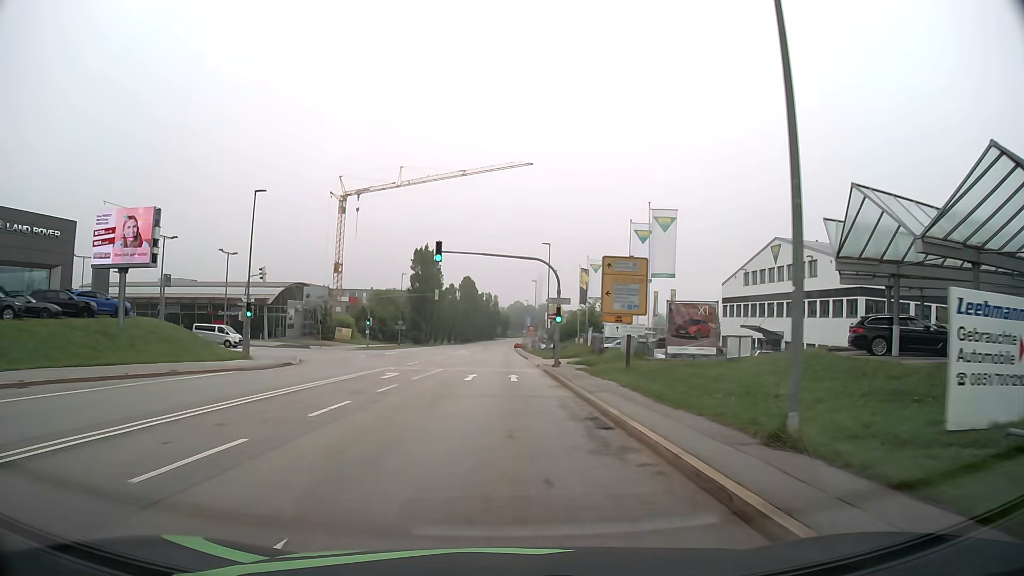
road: secondary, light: Day
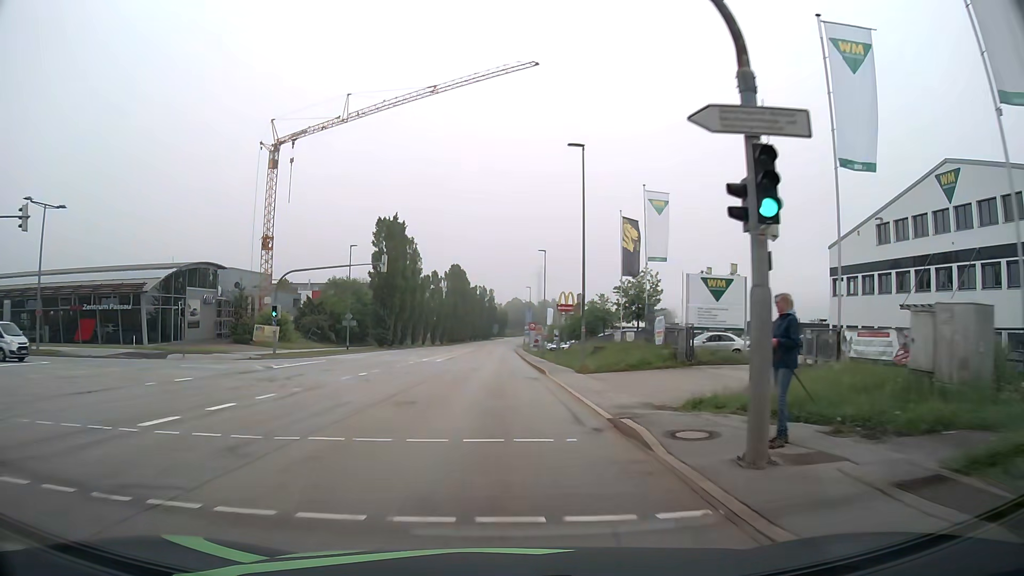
(+0.3, +30.6) m; 0°
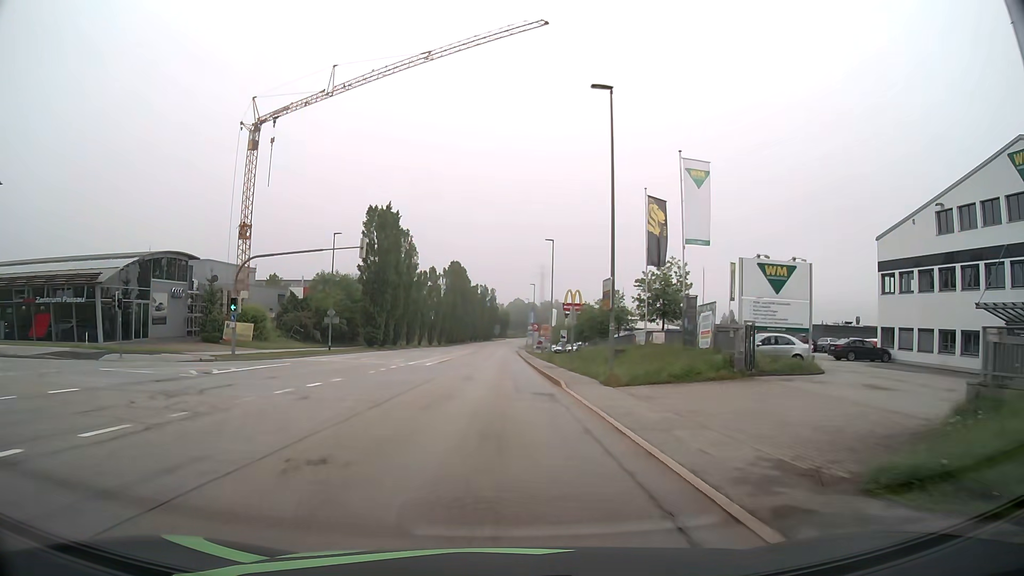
(0.0, +7.7) m; 0°
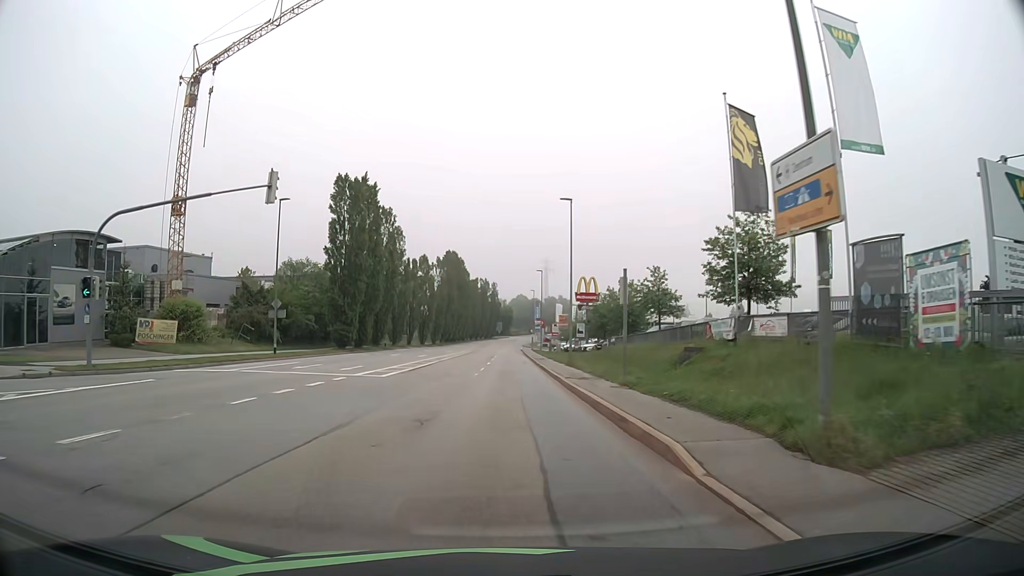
(0.0, +15.3) m; 0°
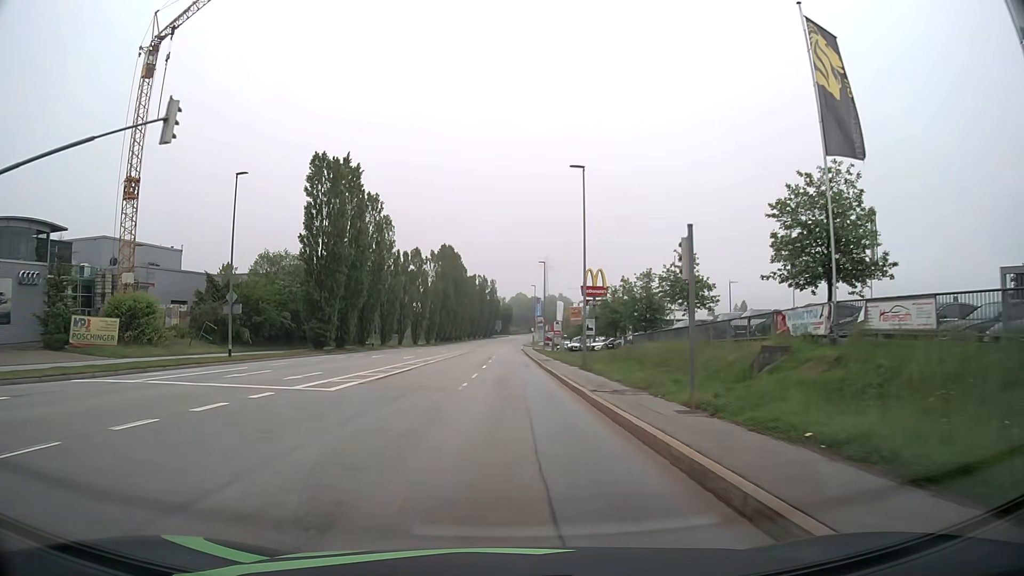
(0.0, +7.7) m; 0°
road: tertiary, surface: asphalt
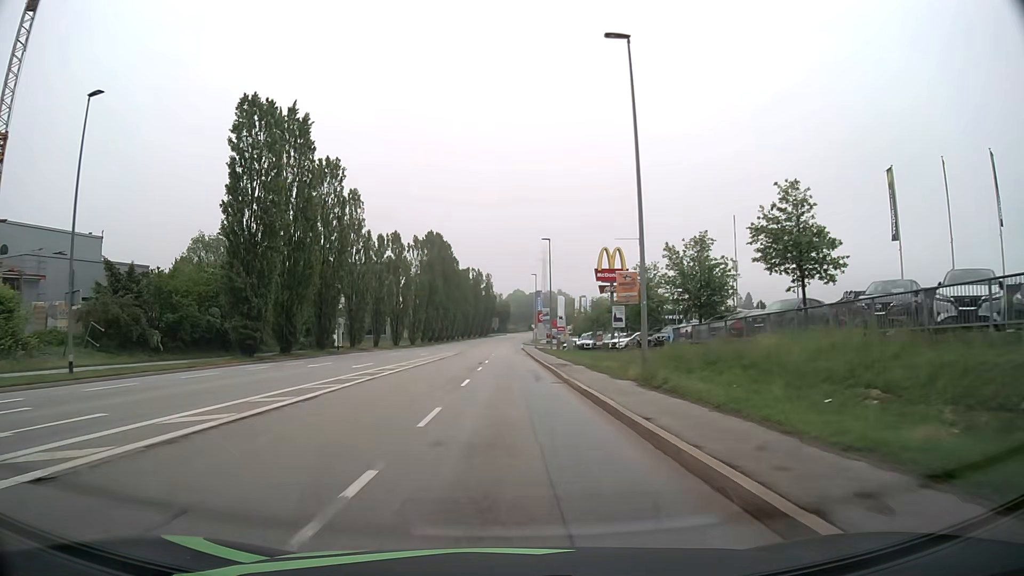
(0.0, +15.3) m; 0°
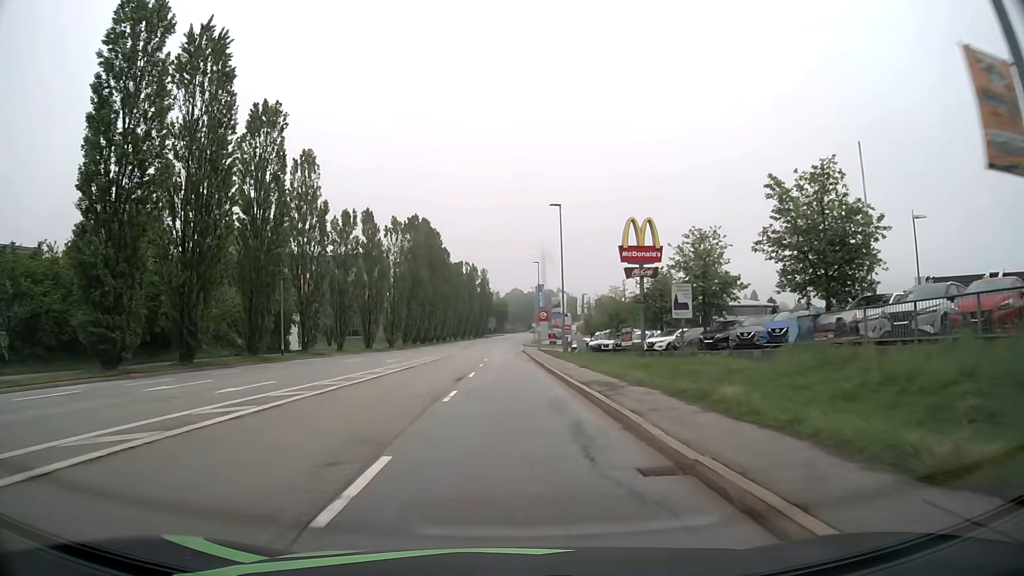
(0.0, +15.4) m; 0°
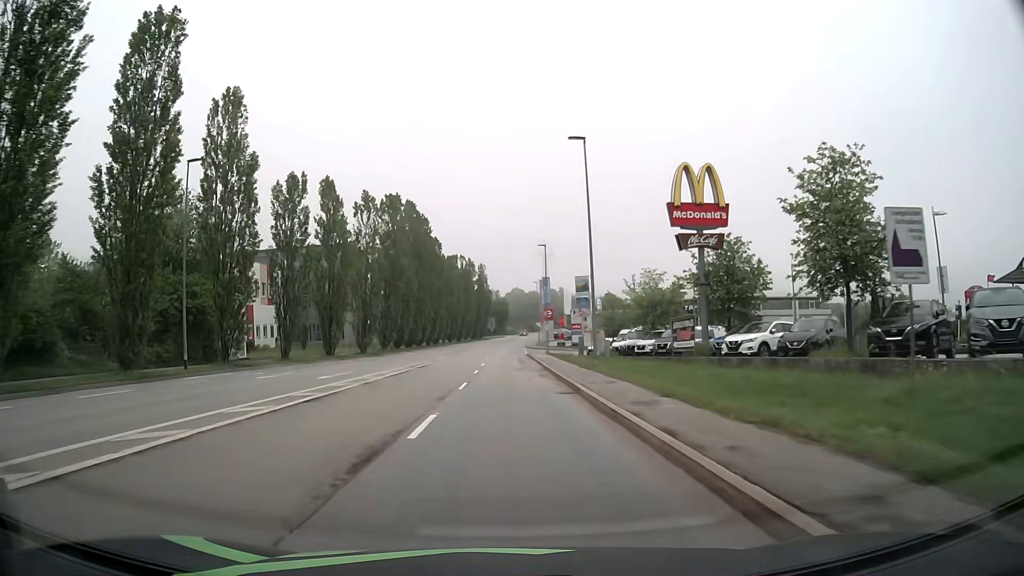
(0.0, +15.3) m; 0°
